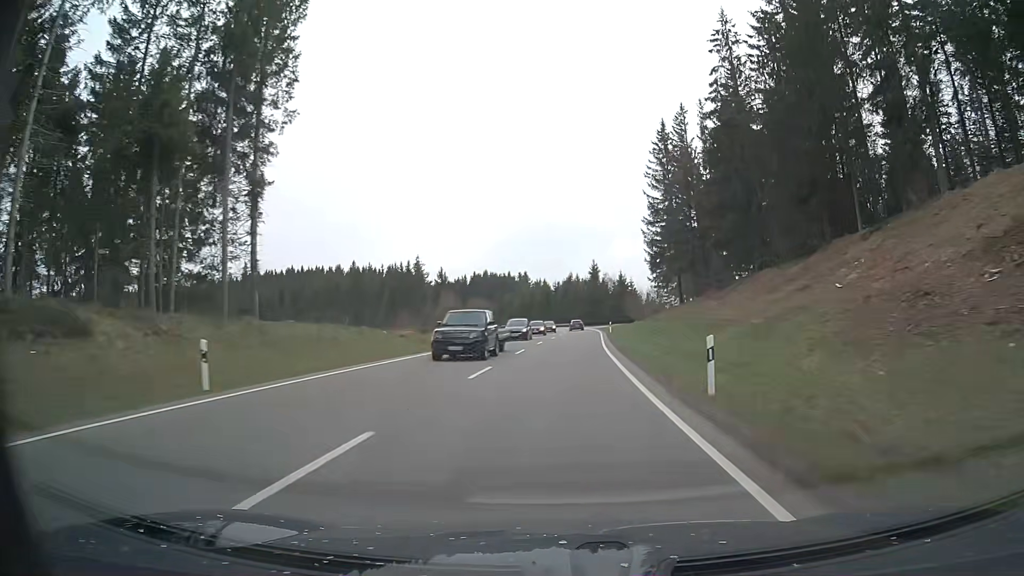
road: primary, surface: asphalt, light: Day
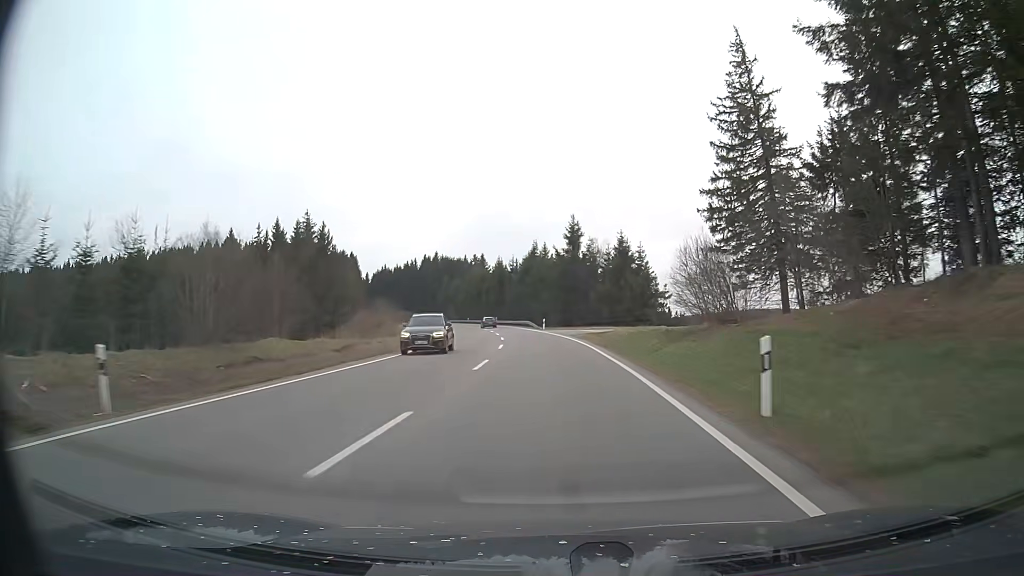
(+2.1, +58.4) m; +2°
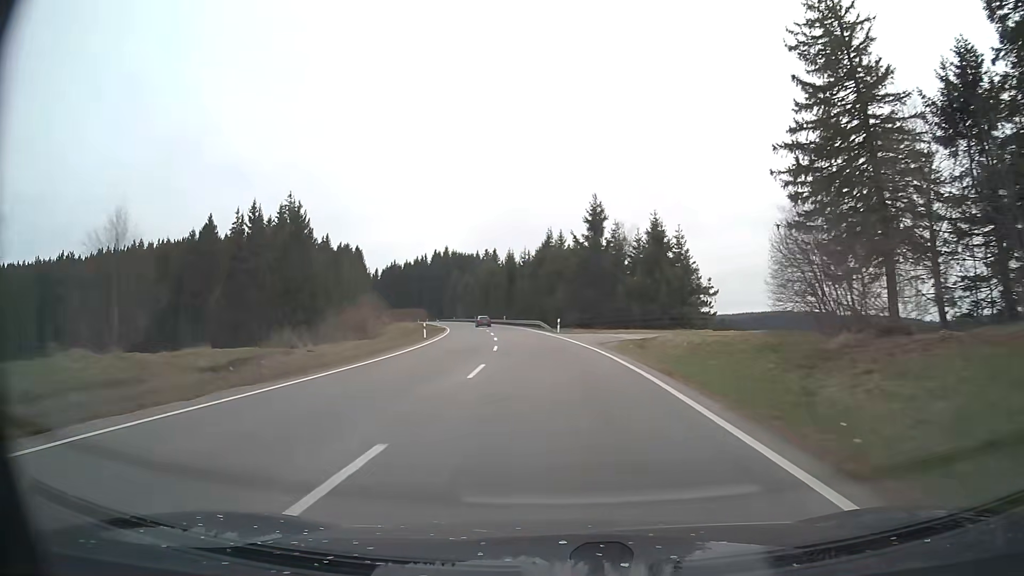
(-0.1, +14.4) m; -1°
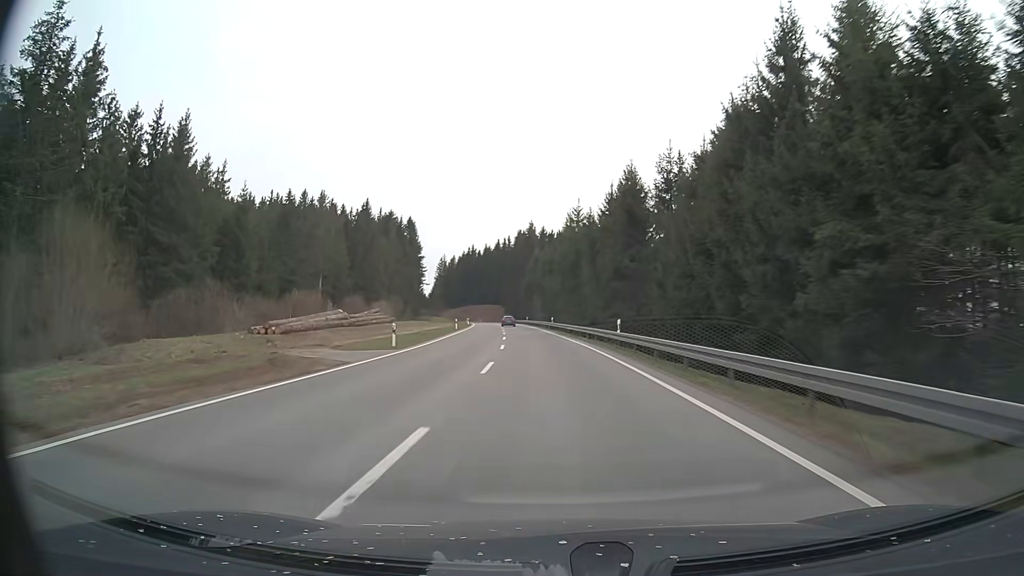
(-5.5, +70.3) m; -9°
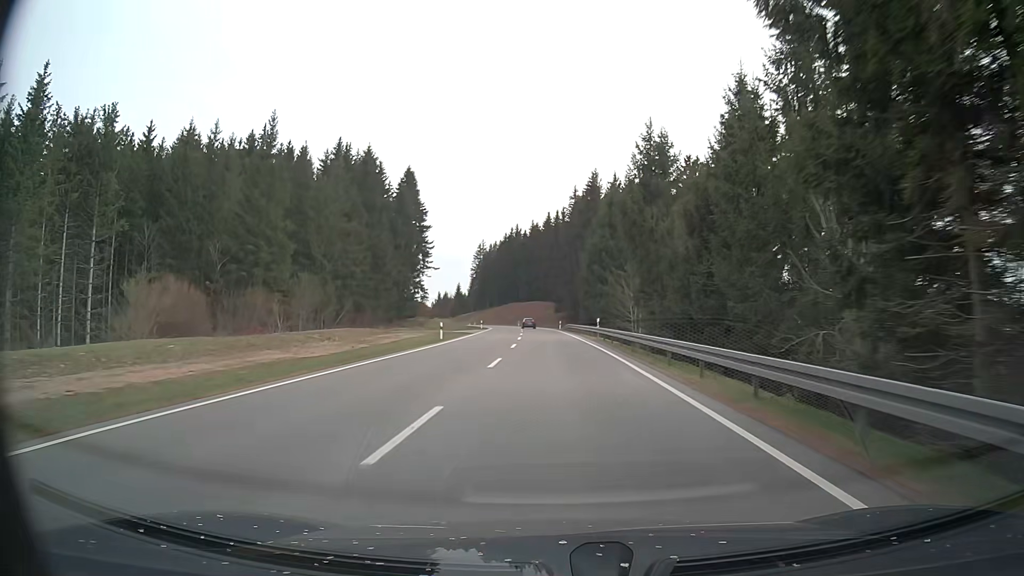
(-3.5, +70.0) m; -5°
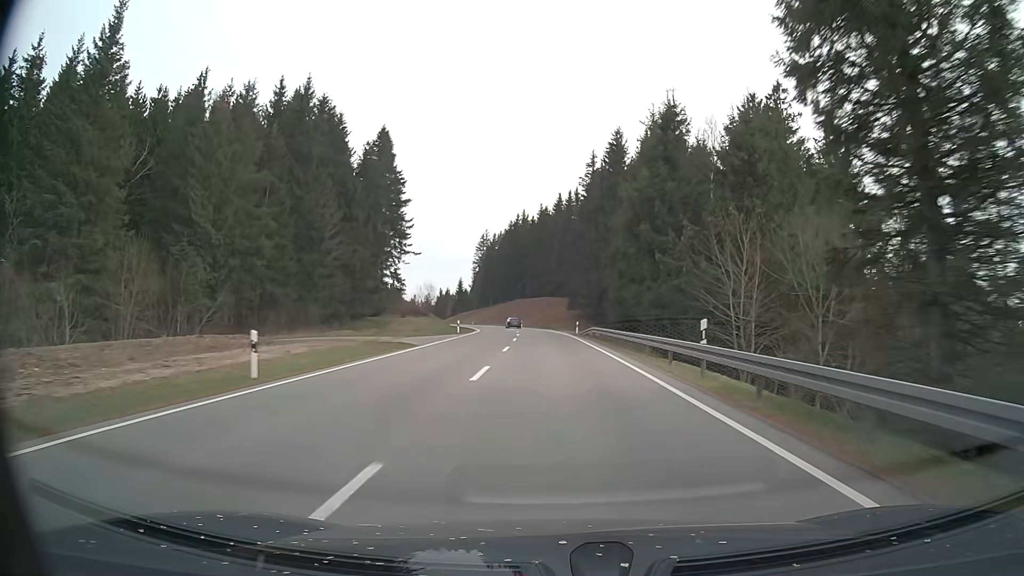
(-0.2, +28.0) m; -1°
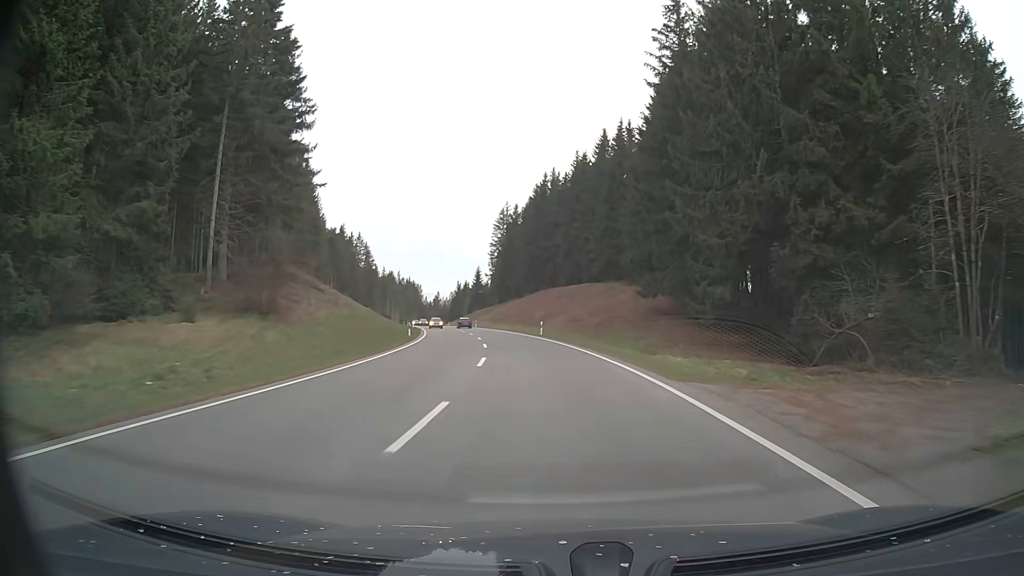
(-1.3, +55.3) m; -3°
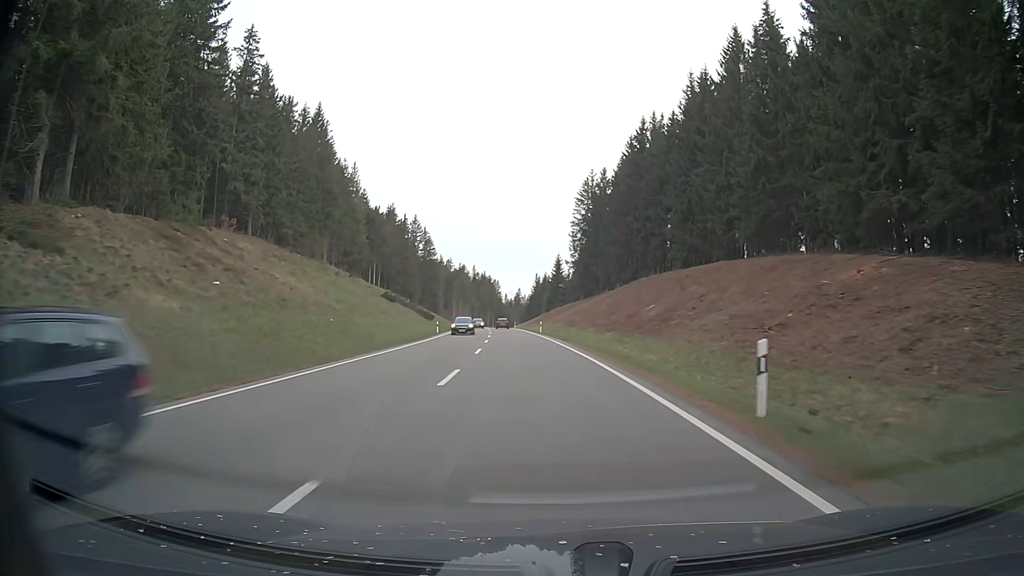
(-2.5, +41.0) m; -8°
(0, +10) (0, +20) (-1, +30) (-2, +40) (-3, +50) (-4, +60) (-5, +70) (-6, +80) (-7, +90) (-8, +100) m
